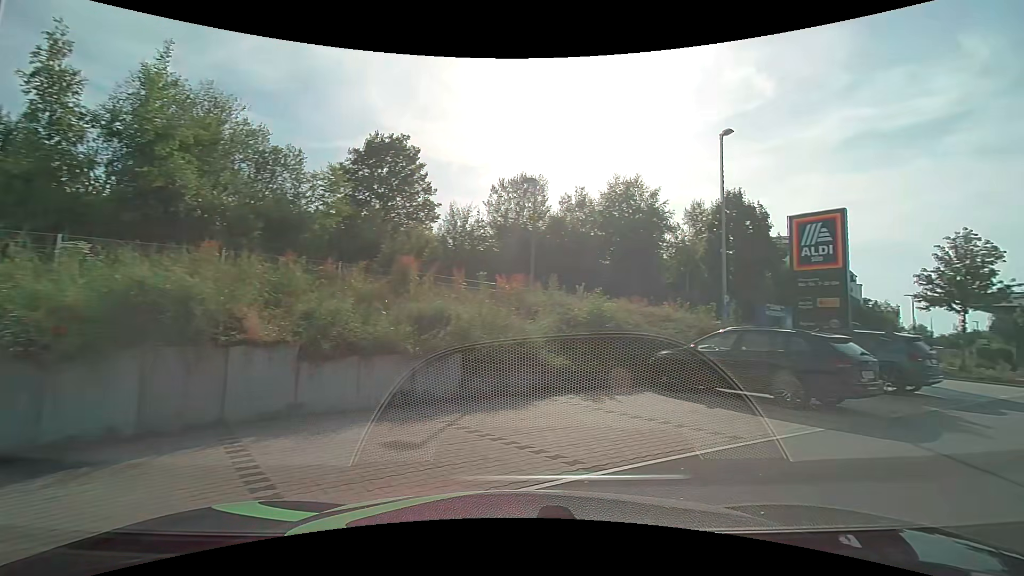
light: Day
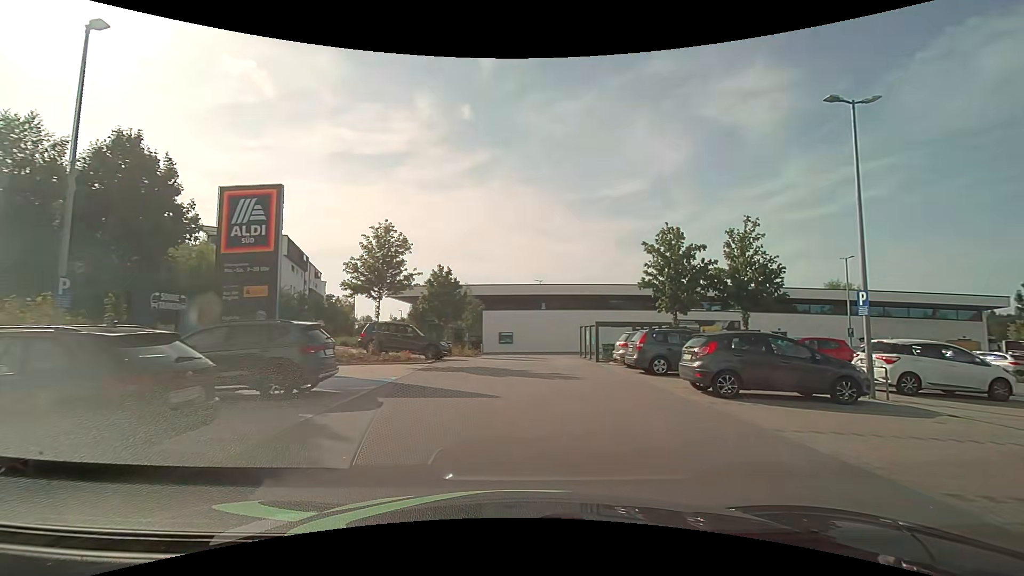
(+2.5, +4.3) m; +56°
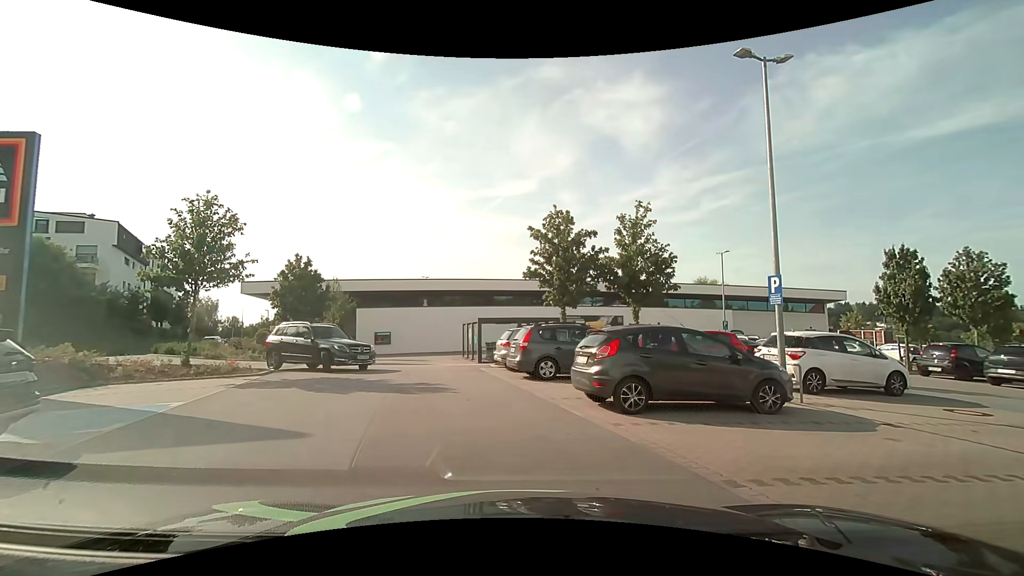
(+0.3, +3.3) m; +14°
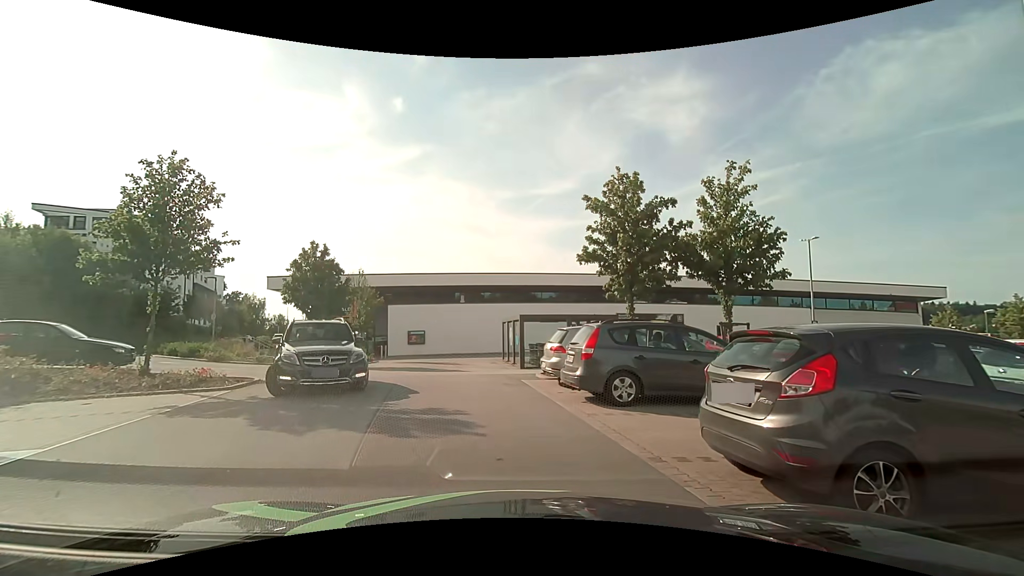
(-0.2, +4.4) m; -6°
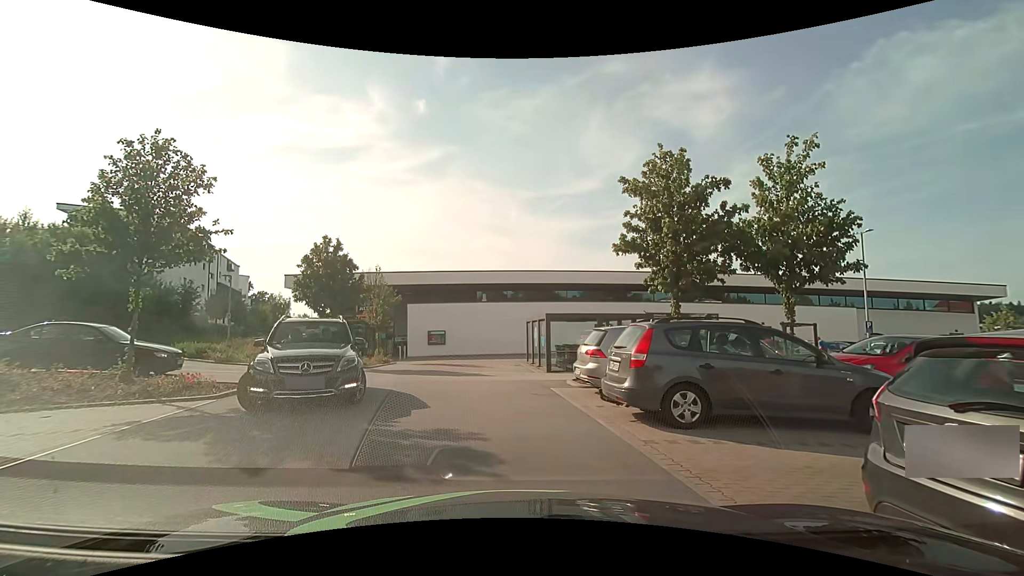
(0.0, +1.8) m; -3°
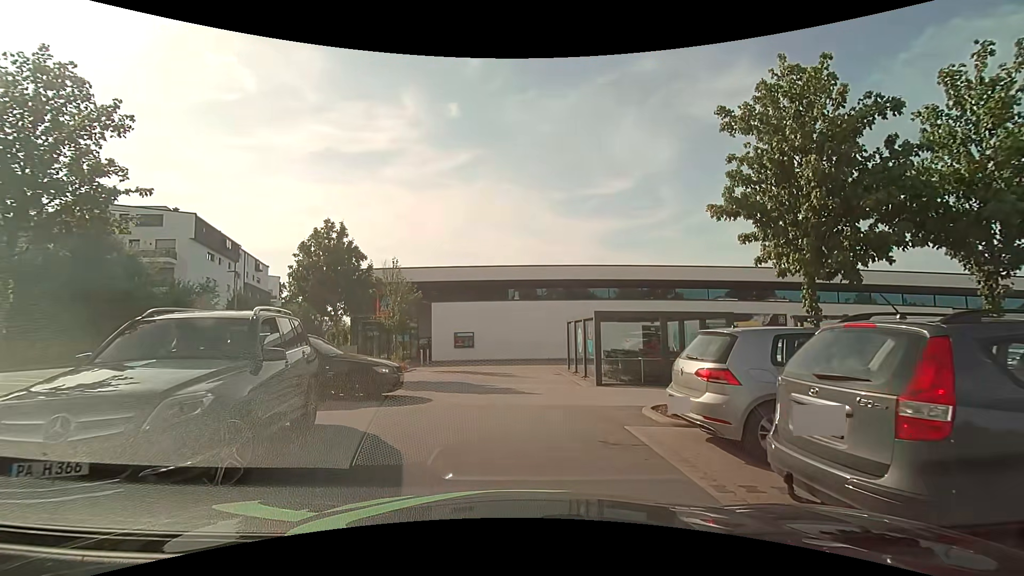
(-0.1, +4.3) m; -2°
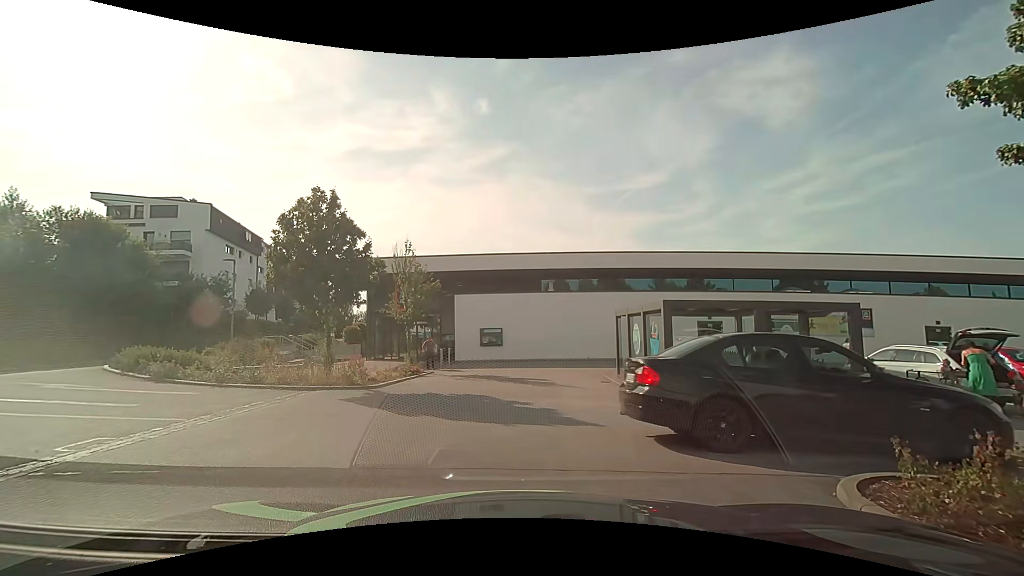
(-0.2, +4.2) m; -3°
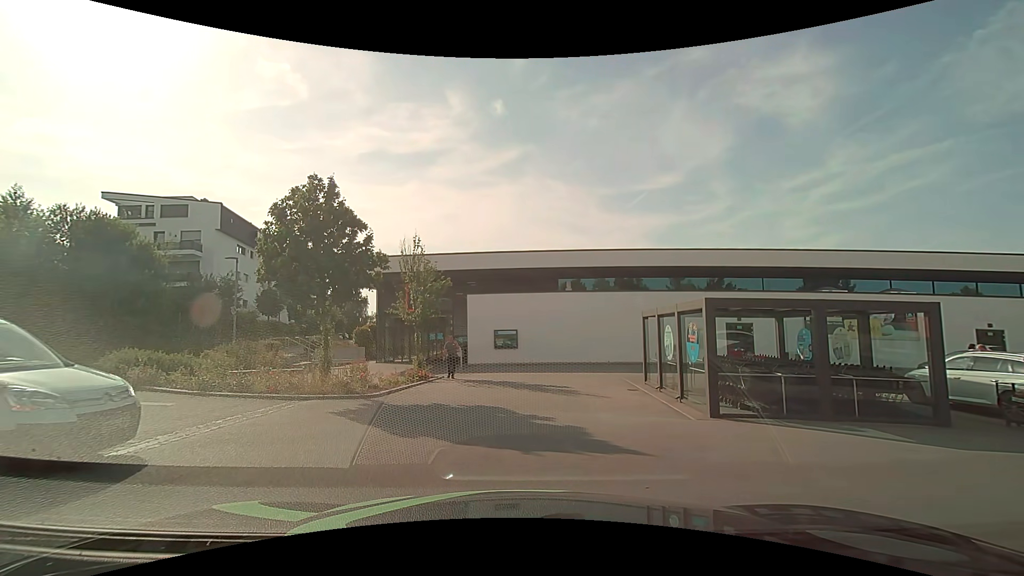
(0.0, +1.6) m; 0°
